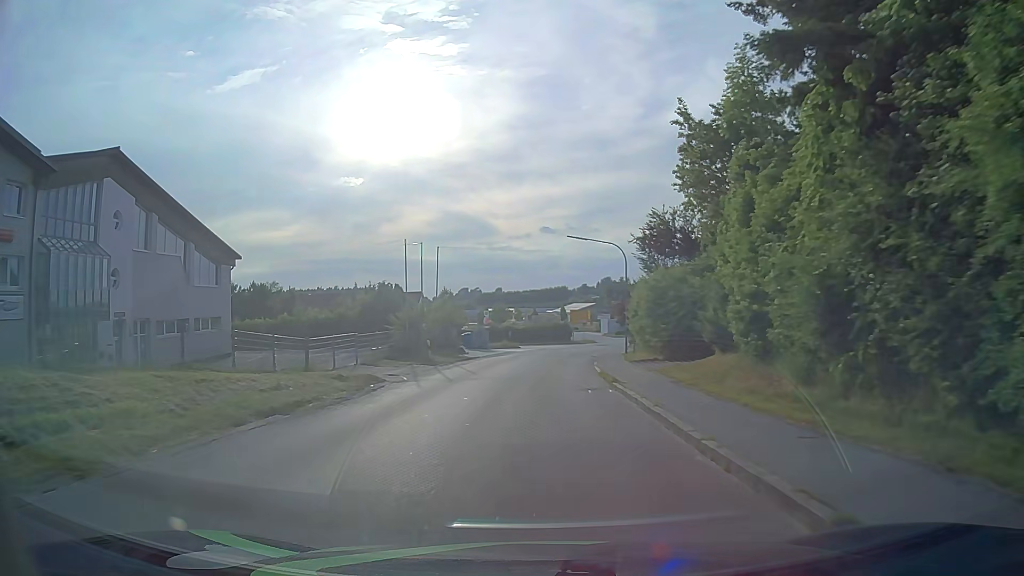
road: tertiary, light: Day
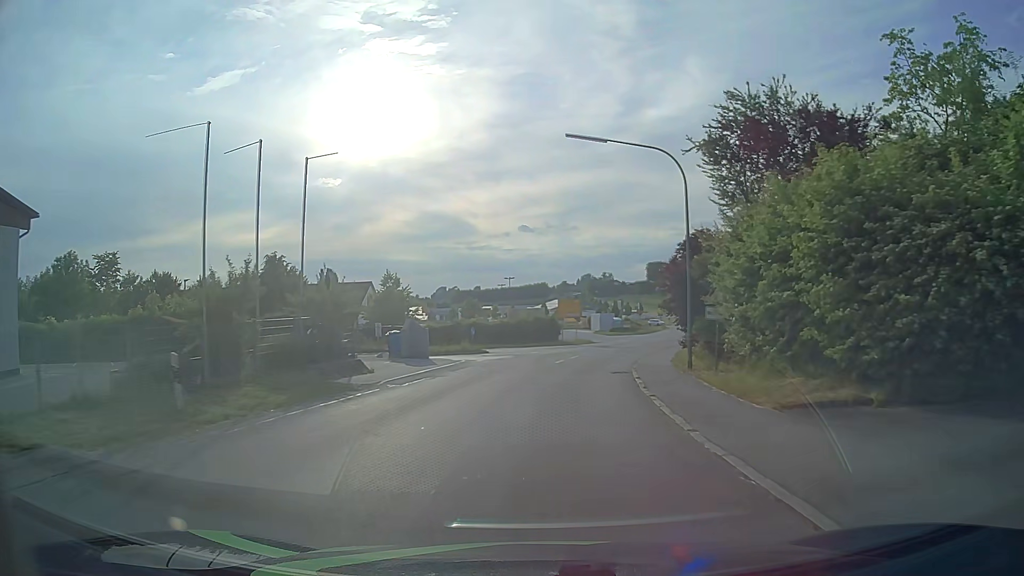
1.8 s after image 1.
(+0.4, +21.2) m; +2°
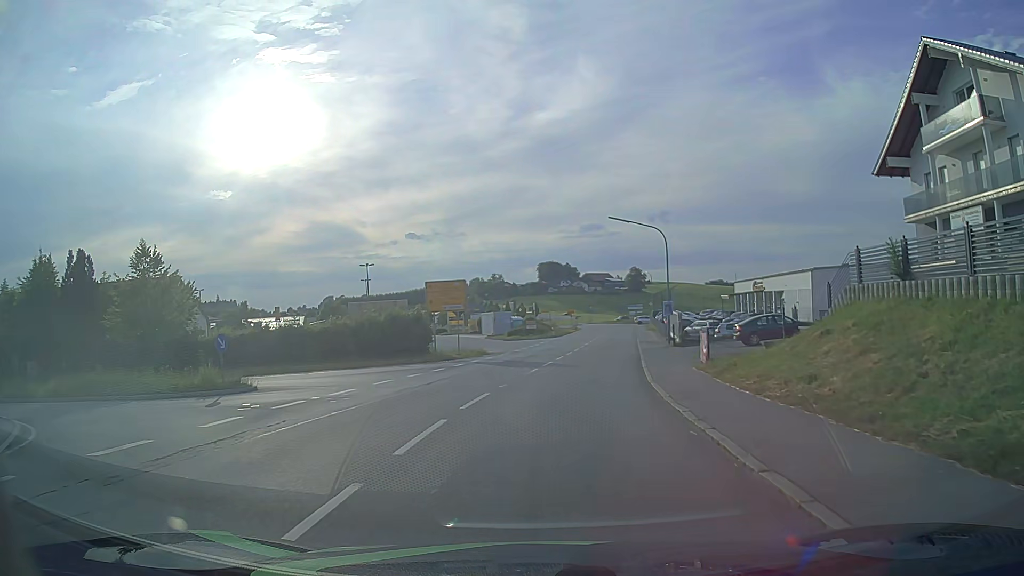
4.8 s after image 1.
(+1.5, +25.8) m; +10°
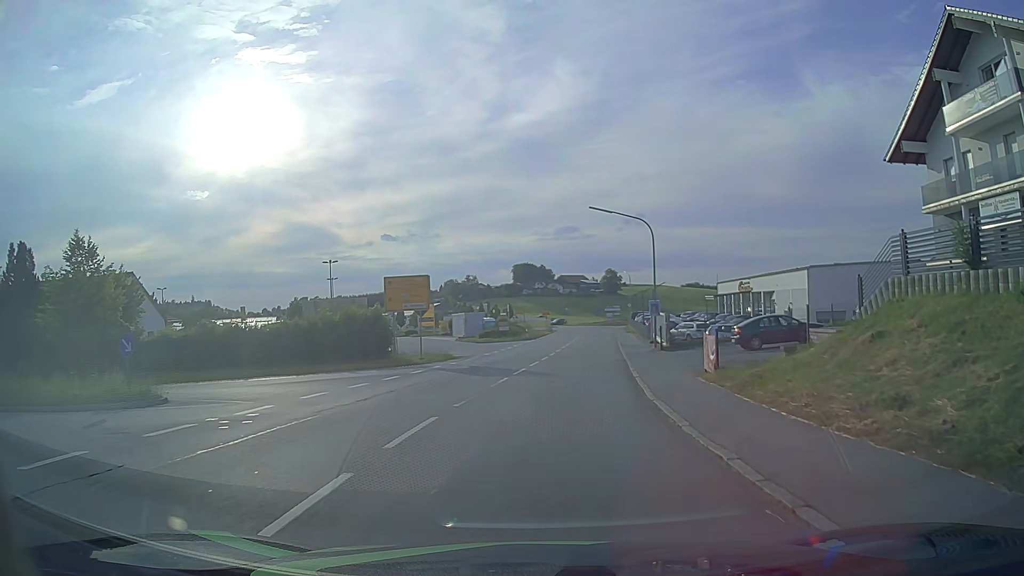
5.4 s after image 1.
(+0.1, +4.0) m; +2°
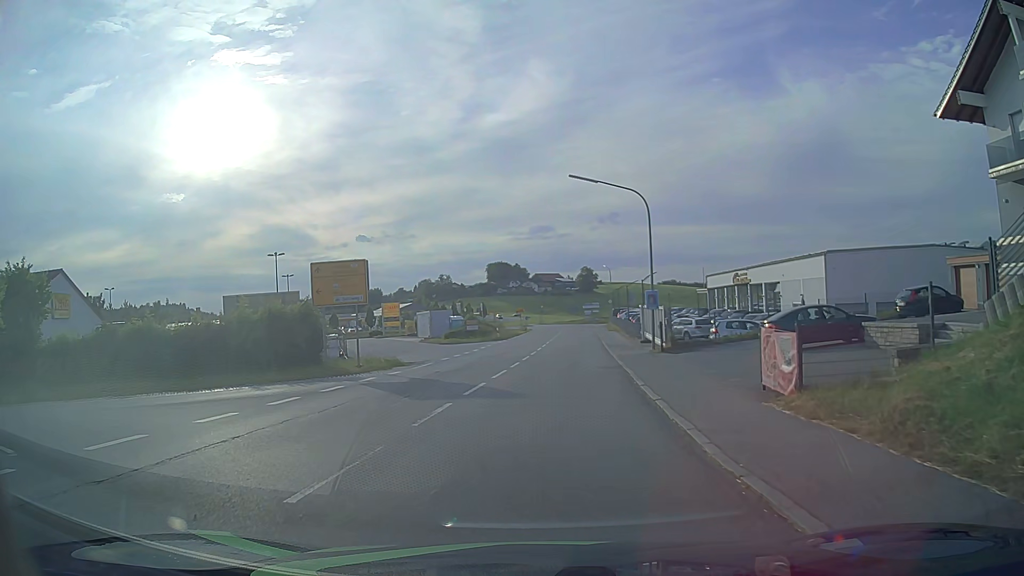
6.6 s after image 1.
(+0.2, +7.1) m; +2°
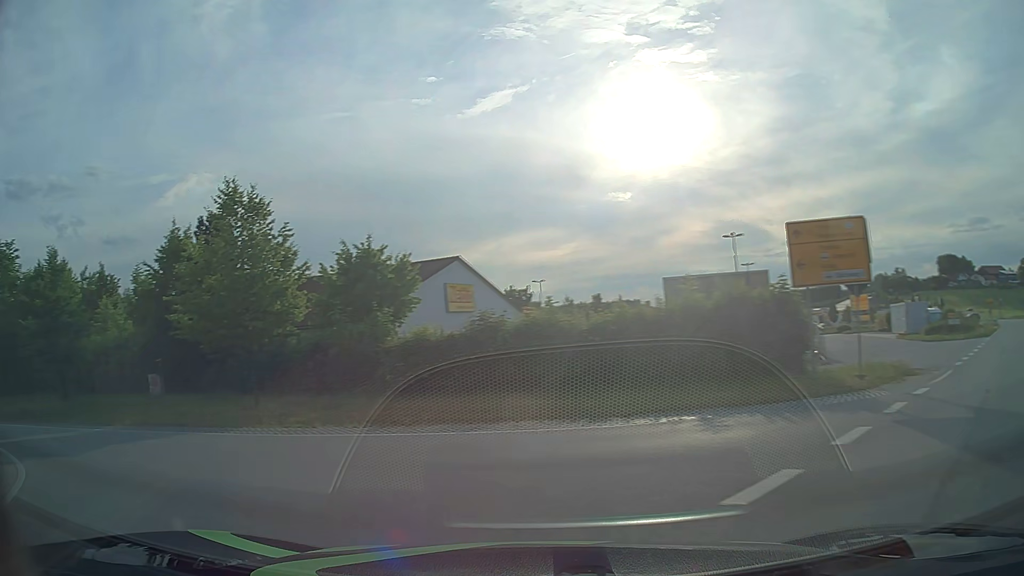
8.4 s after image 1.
(-2.4, +8.3) m; -42°
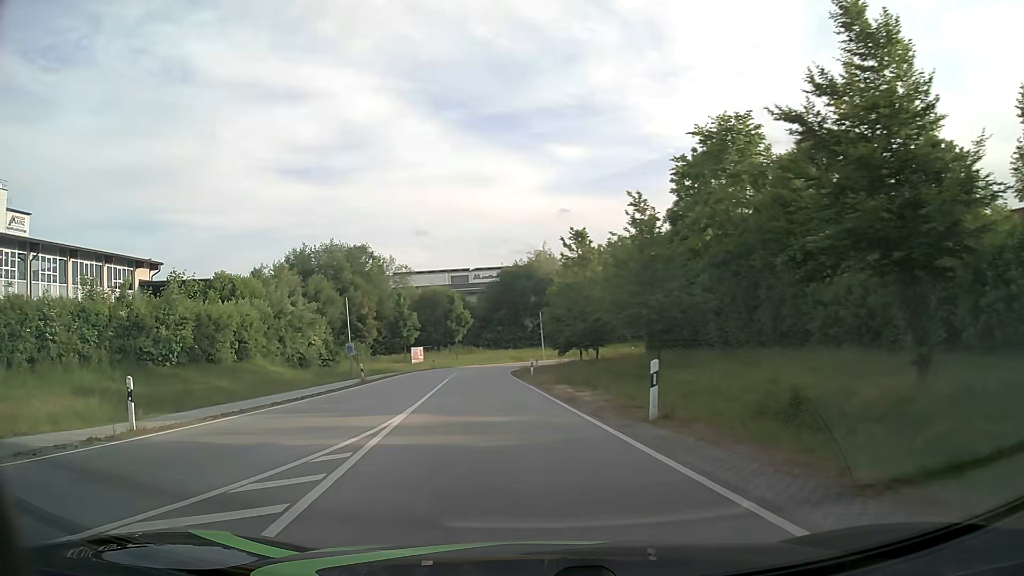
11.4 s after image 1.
(-12.7, +15.1) m; -65°
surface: asphalt
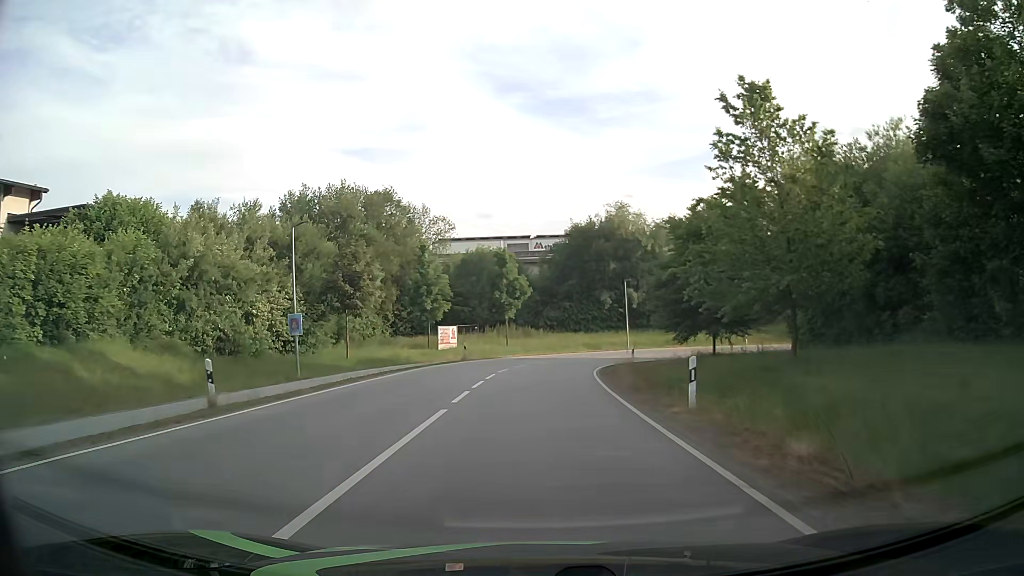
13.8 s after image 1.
(-1.7, +24.4) m; -5°
(0, +10) (0, +20) (+1, +30) (+3, +40) (+8, +48) (+16, +54) (+26, +57) (+36, +57) (+46, +55) (+56, +53) m
